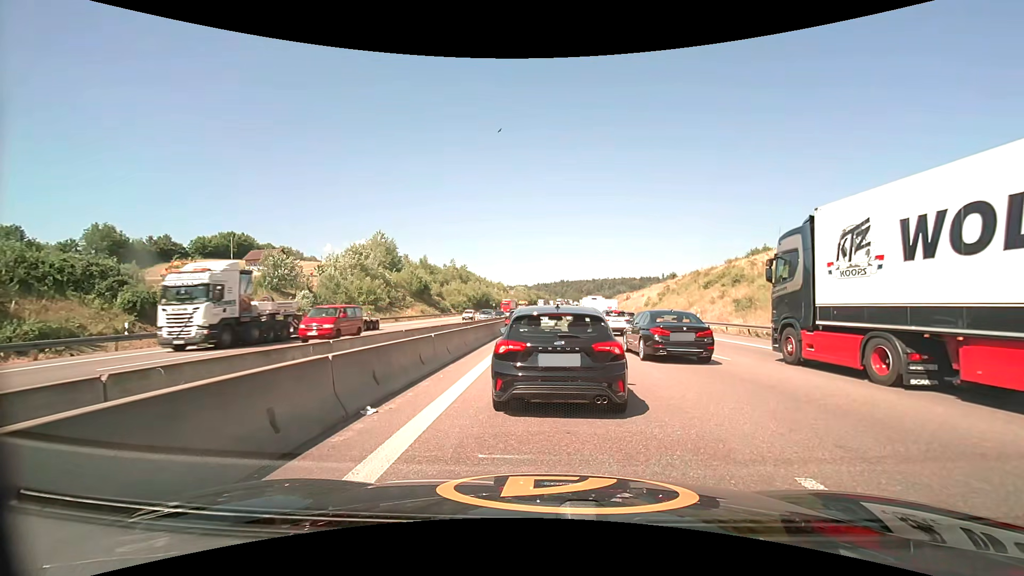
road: motorway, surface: asphalt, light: Day
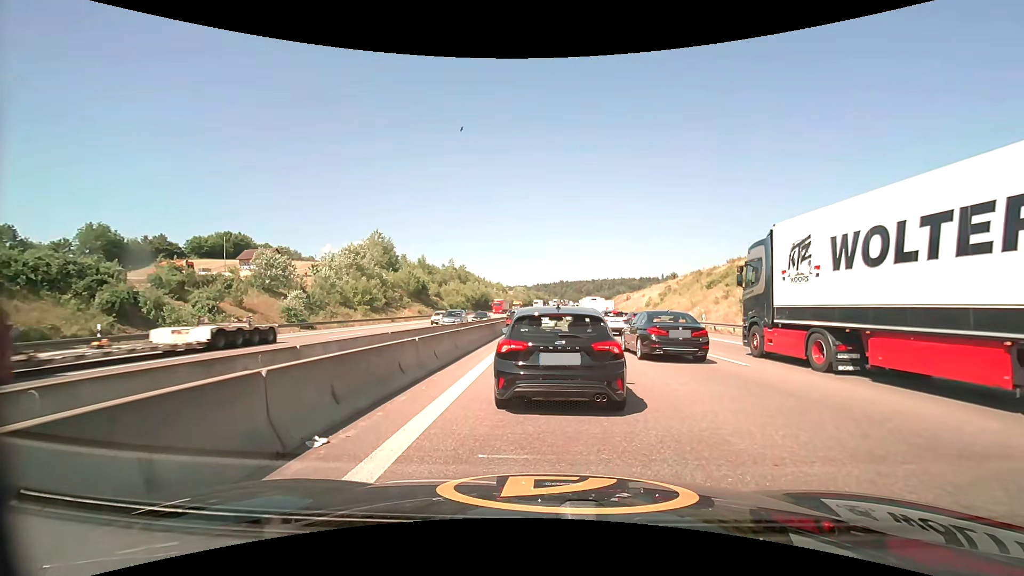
(0.0, +1.5) m; -1°
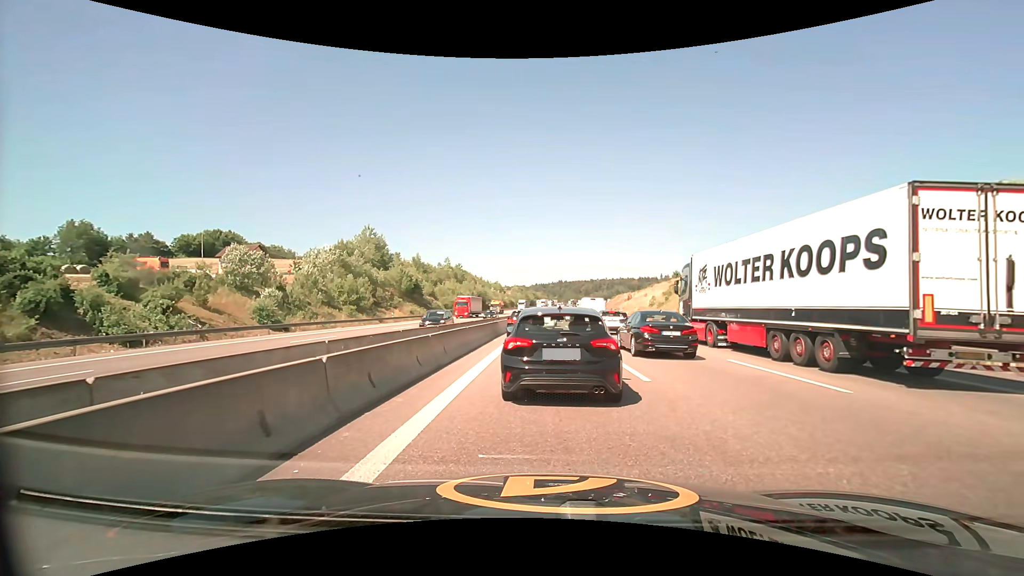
(+0.1, +4.6) m; +1°
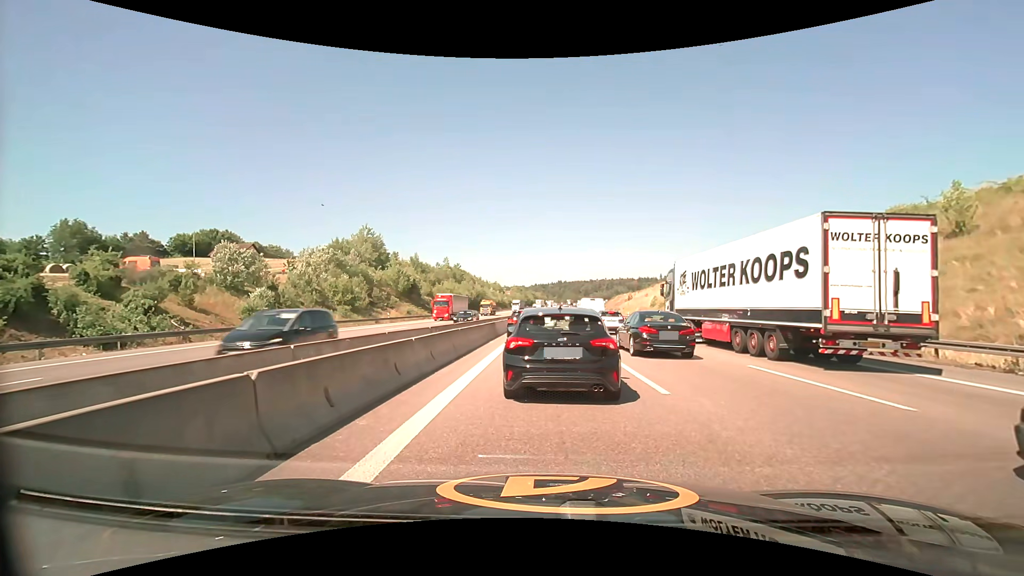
(0.0, +1.5) m; 0°
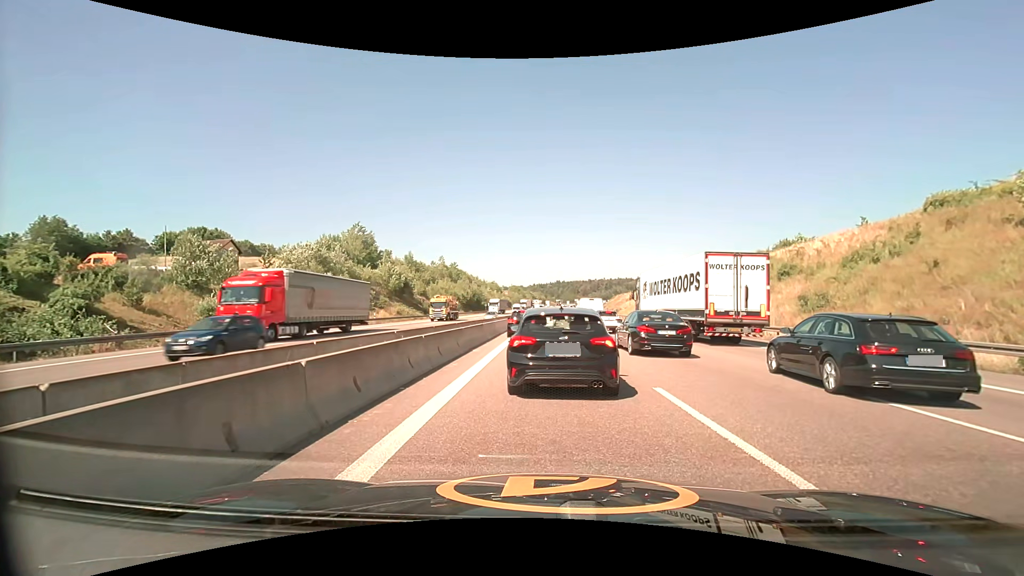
(0.0, +4.9) m; 0°
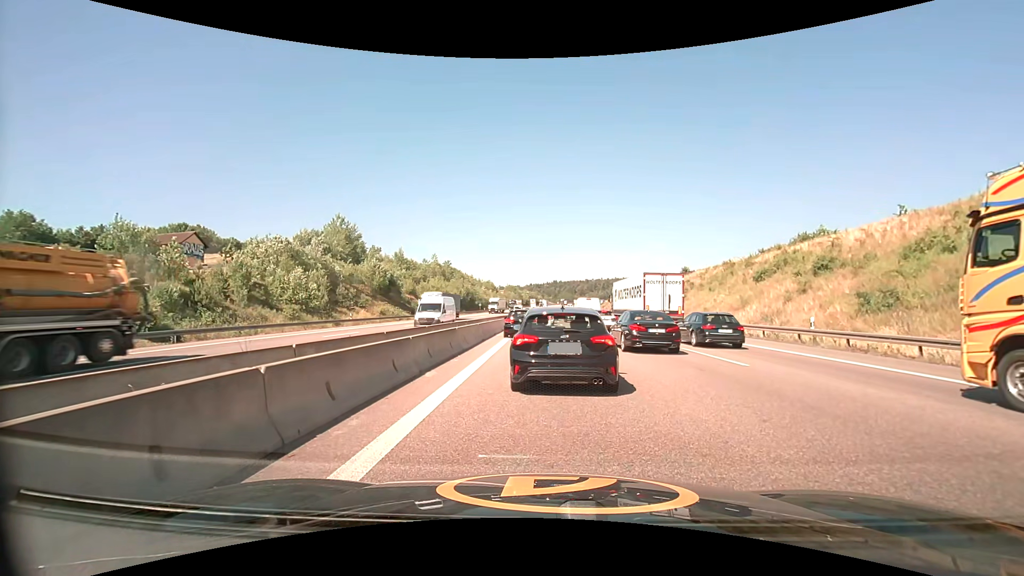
(0.0, +6.7) m; 0°
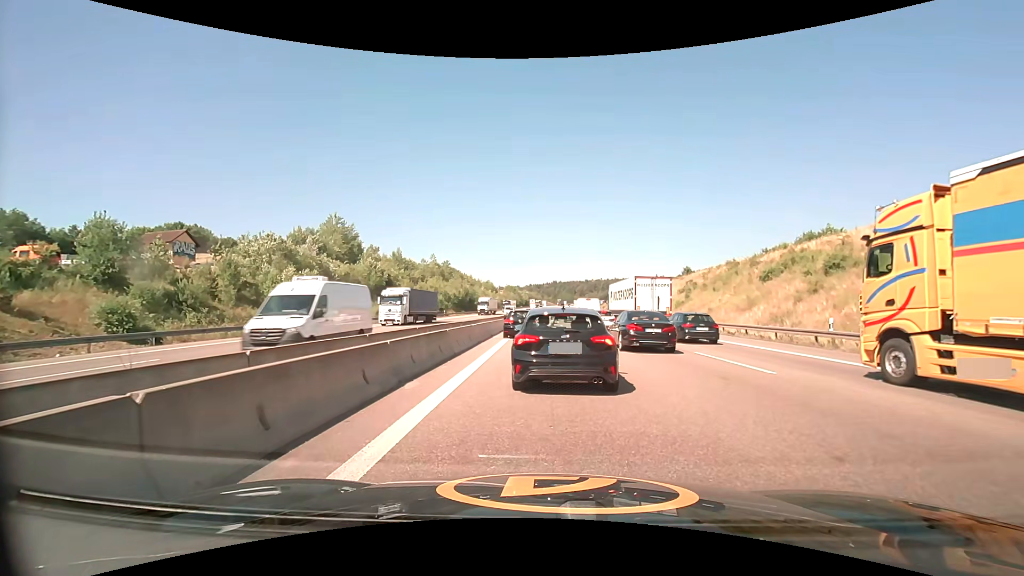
(0.0, +1.6) m; -1°
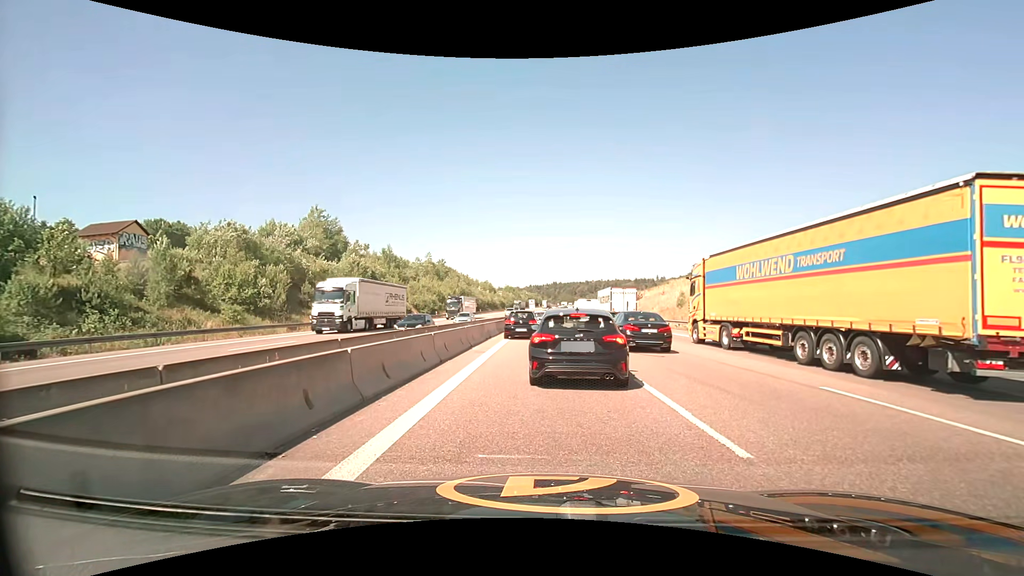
(+0.2, +8.0) m; +2°
(0, +10) (0, +20) (+1, +30) (+2, +40) (+3, +50) (+4, +60) (+4, +70) (+4, +80) (+4, +90) (+4, +100) m
